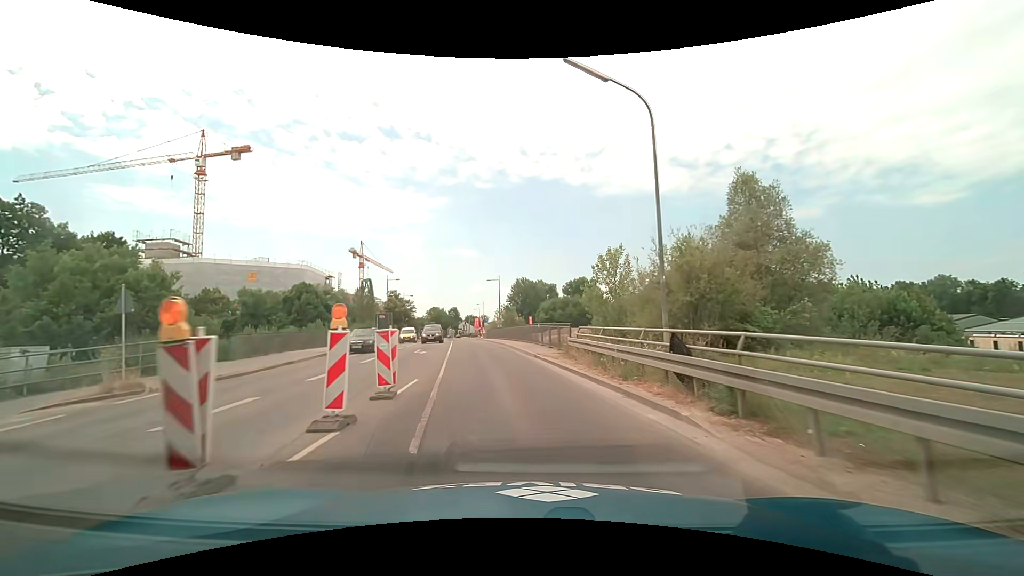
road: secondary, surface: asphalt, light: Day
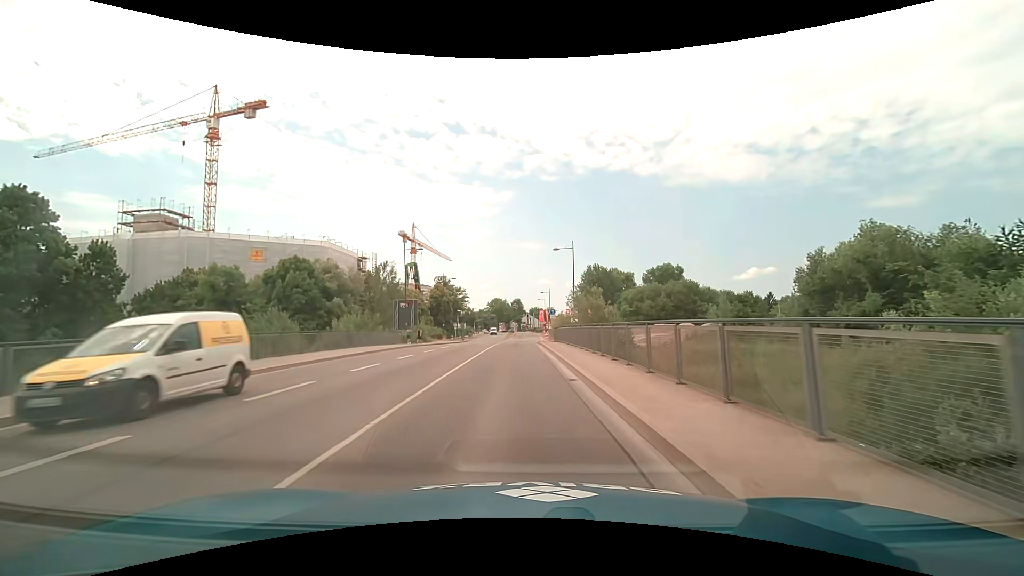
(-2.3, +28.8) m; -8°
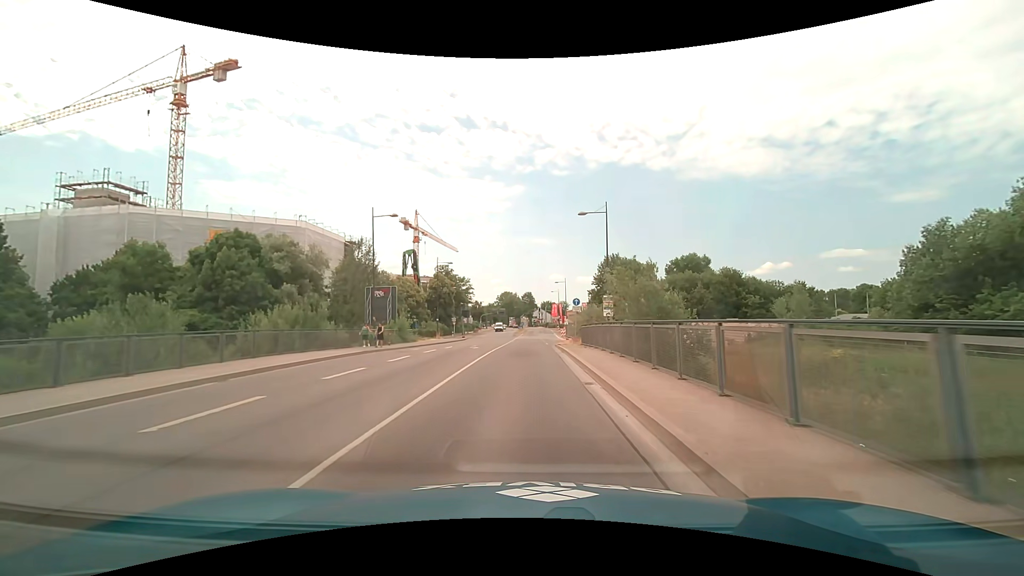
(-0.2, +15.0) m; -1°
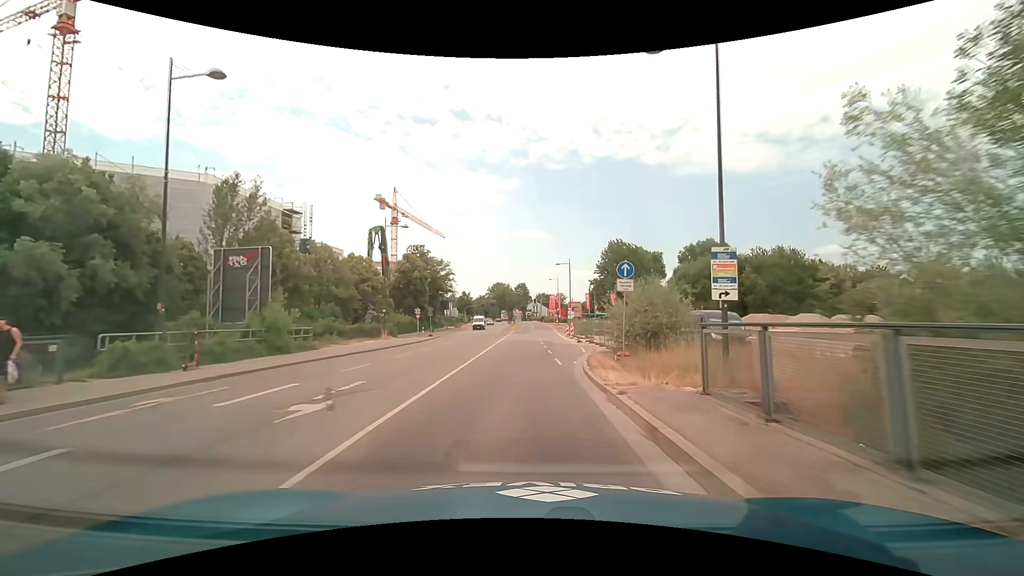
(+0.1, +22.0) m; 0°
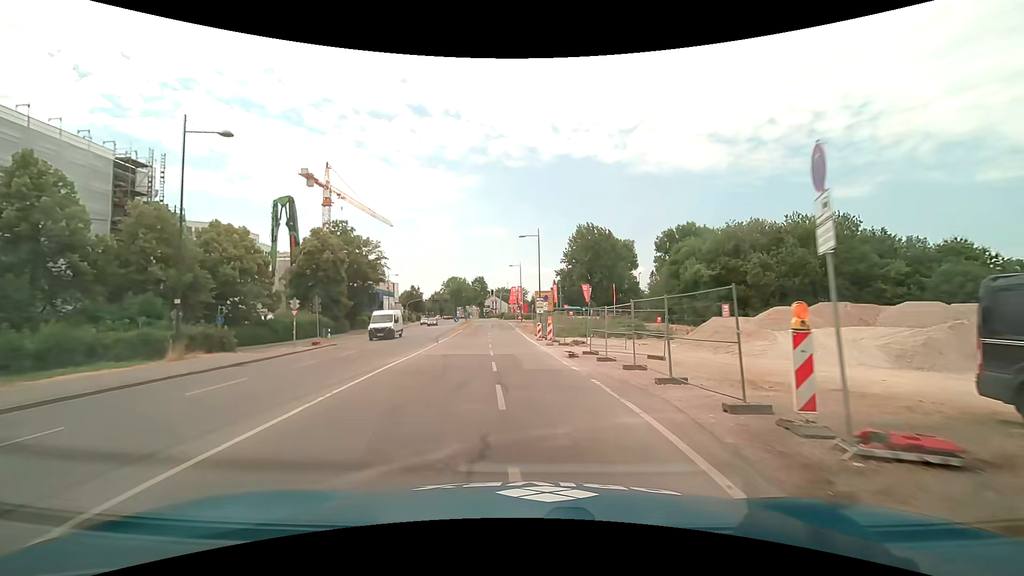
(+0.7, +21.5) m; +5°
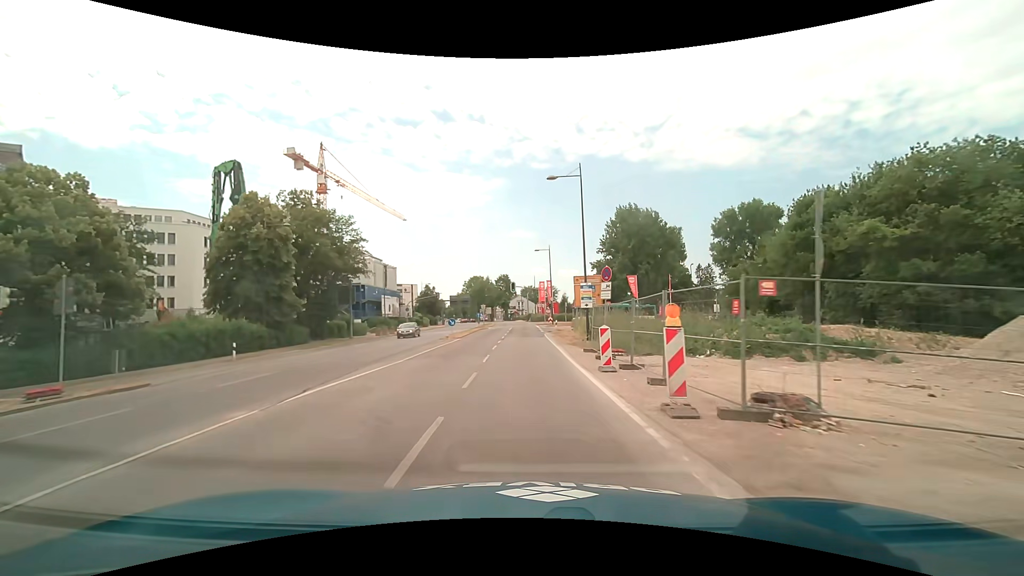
(-0.3, +21.7) m; -3°
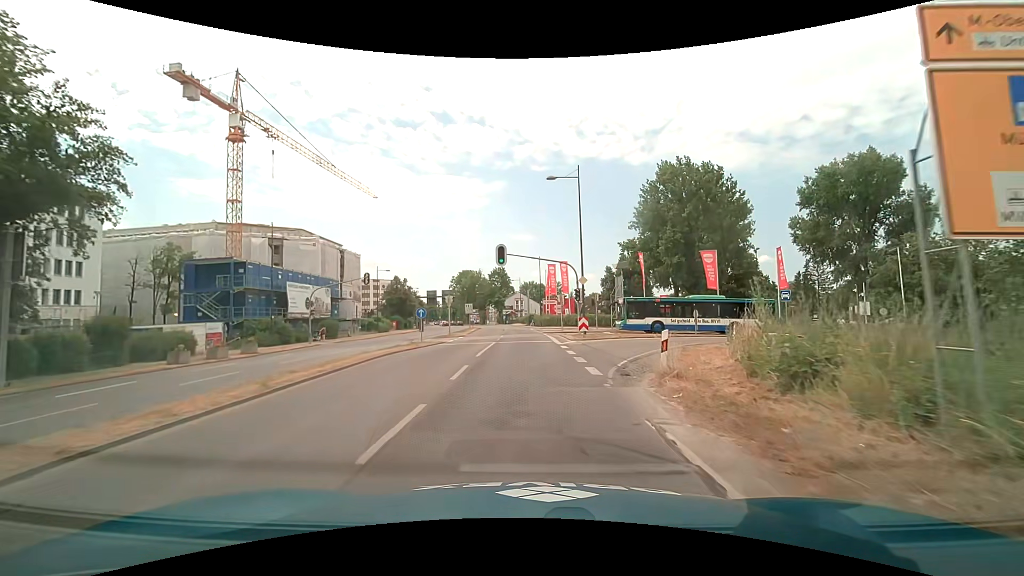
(-0.5, +35.3) m; 0°
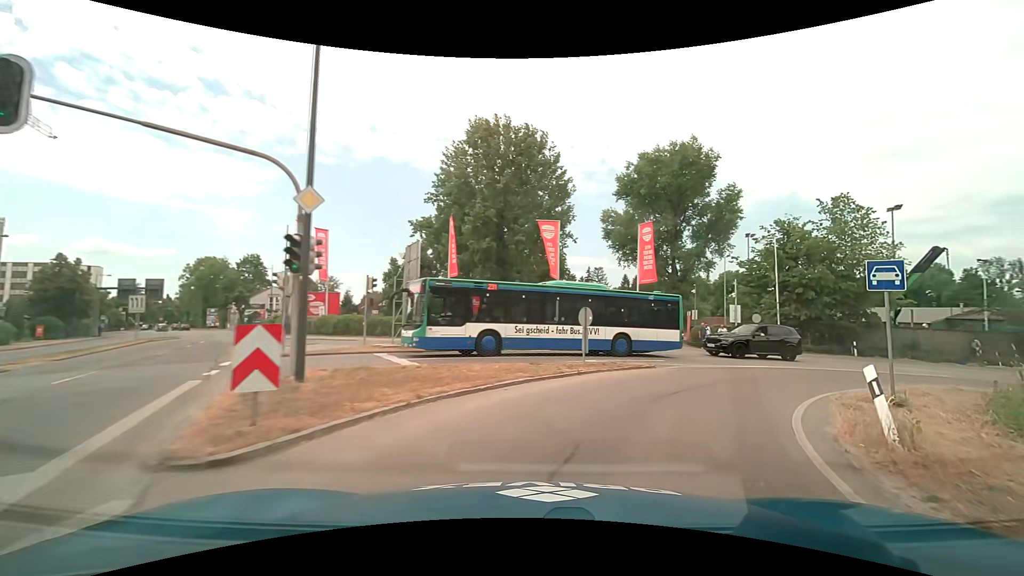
(+2.6, +21.3) m; +26°
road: trunk_link
(+2, +10) (+8, +18) (+17, +23) (+26, +24) (+36, +21) (+44, +16) (+52, +9) (+58, +1) (+63, -7) (+68, -16) m
